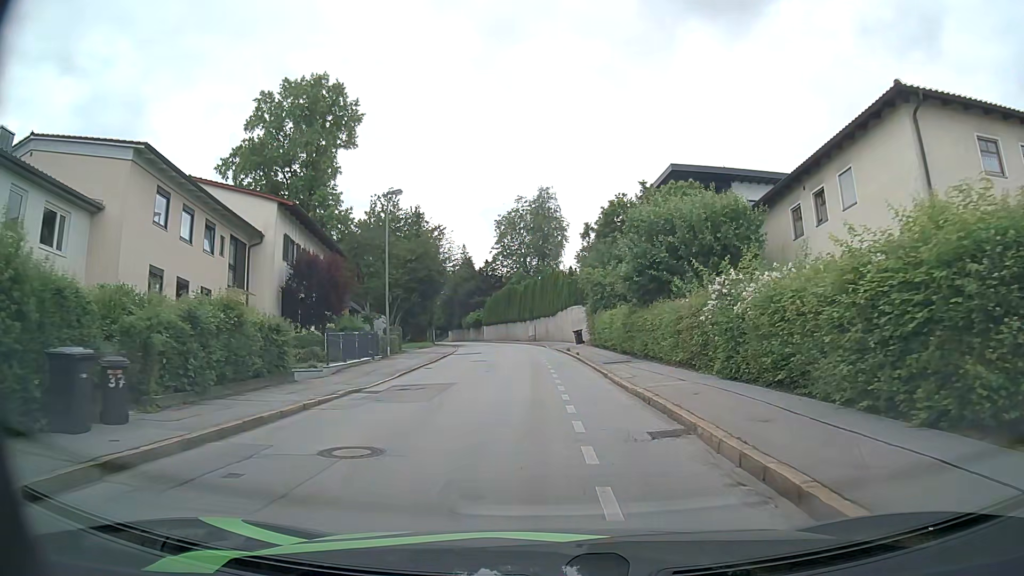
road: residential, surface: asphalt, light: Day
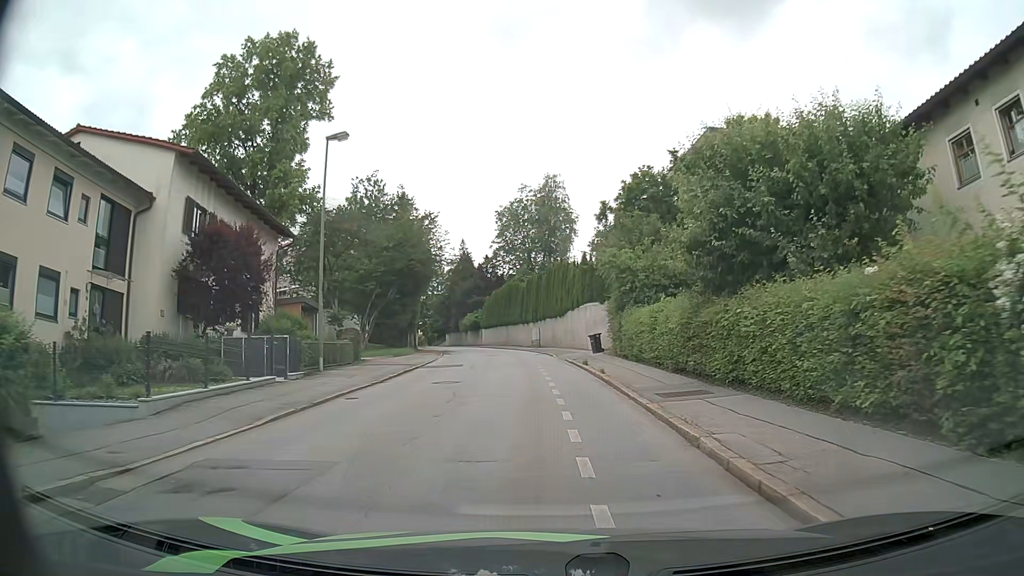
(0.0, +10.5) m; 0°
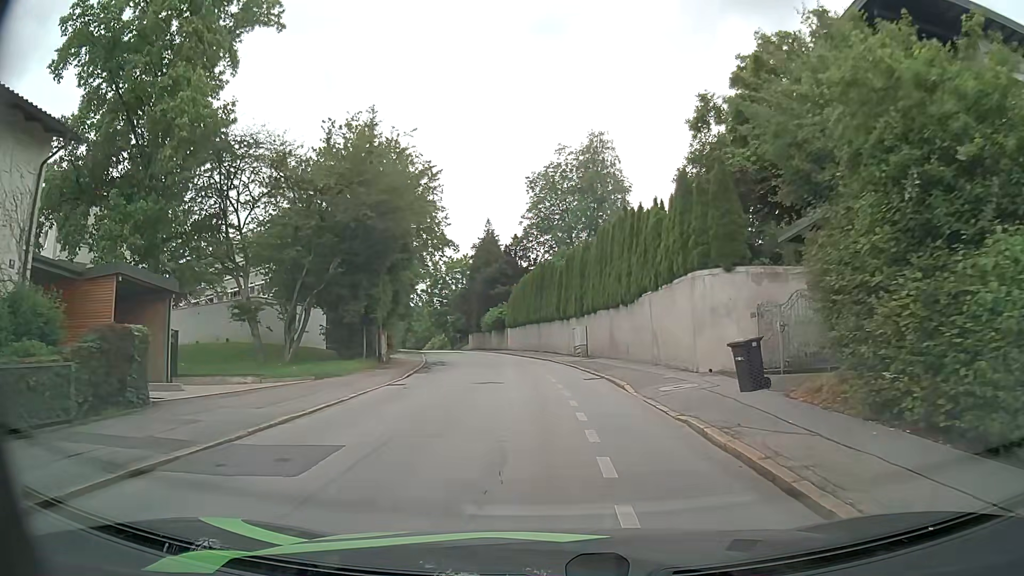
(-0.5, +20.0) m; -4°
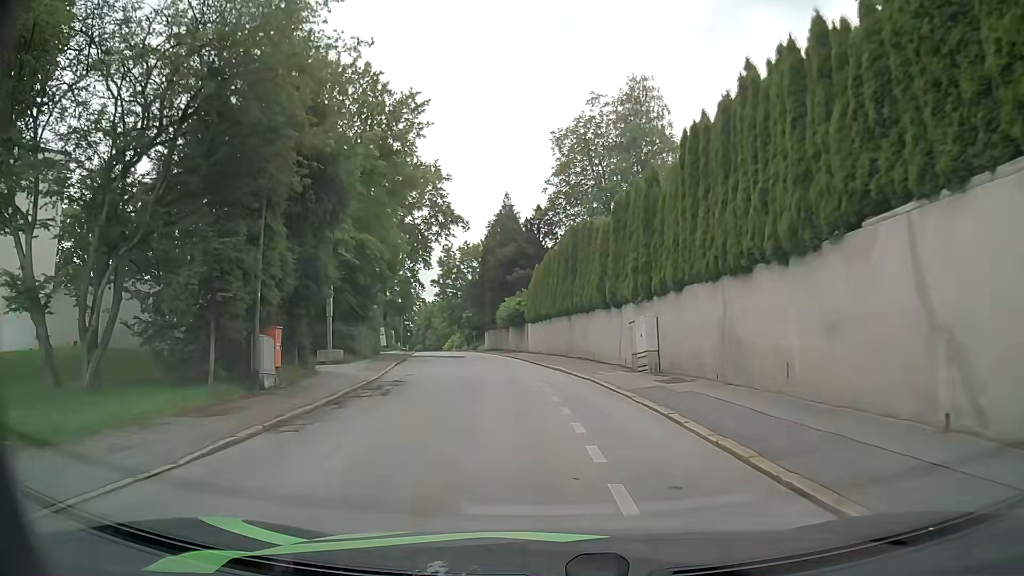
(-0.2, +15.4) m; -3°
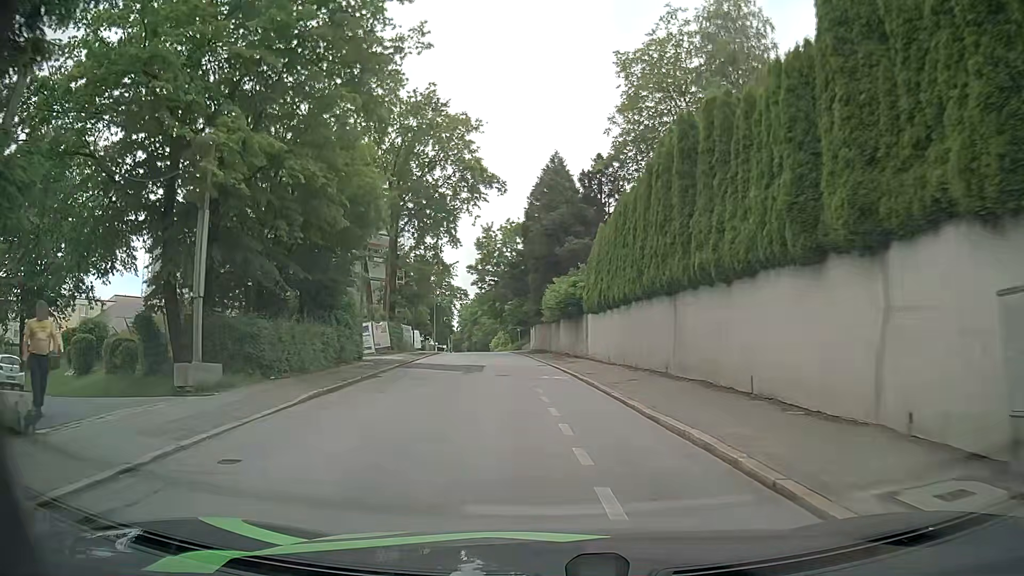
(-0.5, +16.1) m; -3°
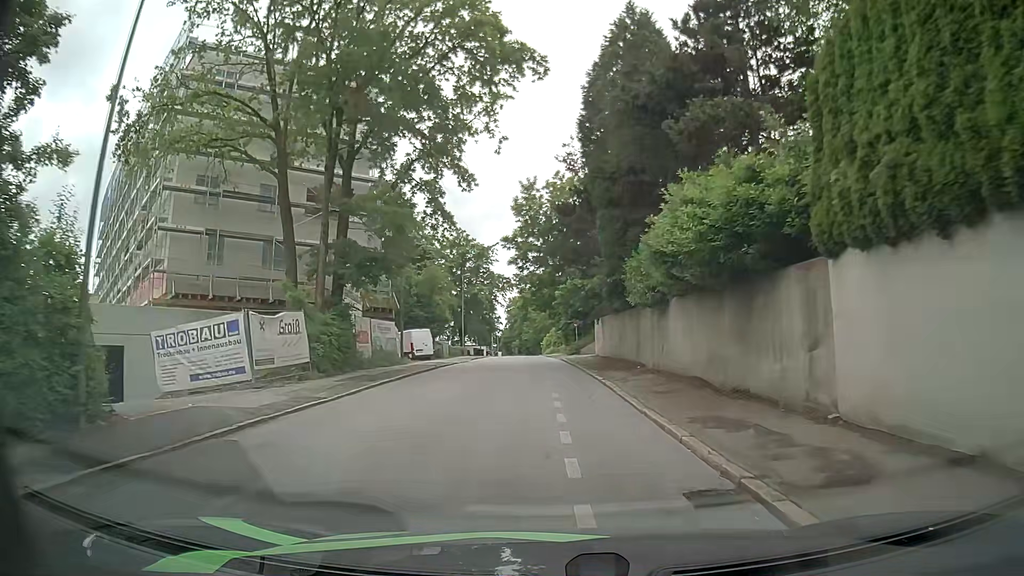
(-1.2, +22.5) m; -5°
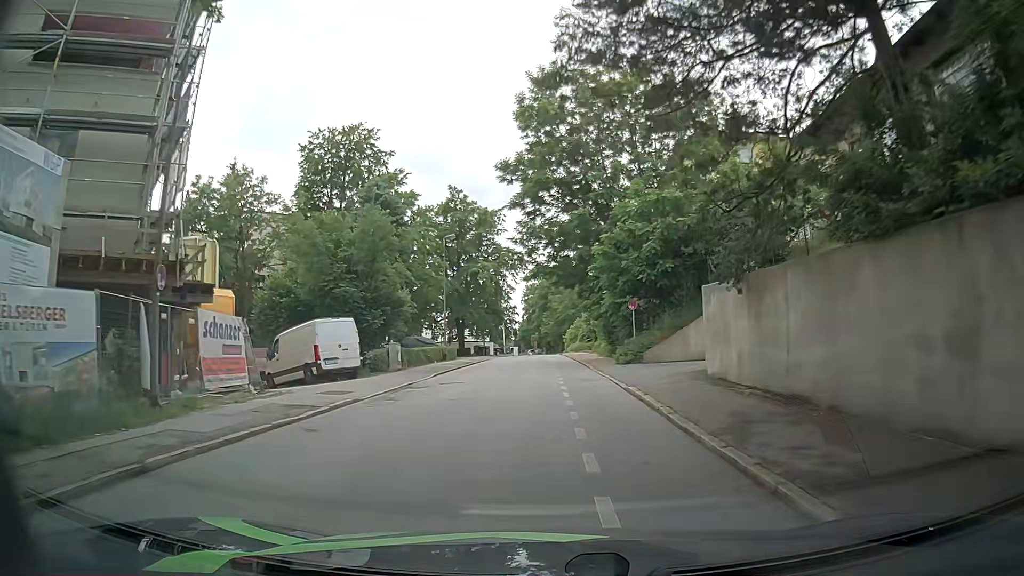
(-0.6, +23.9) m; -3°
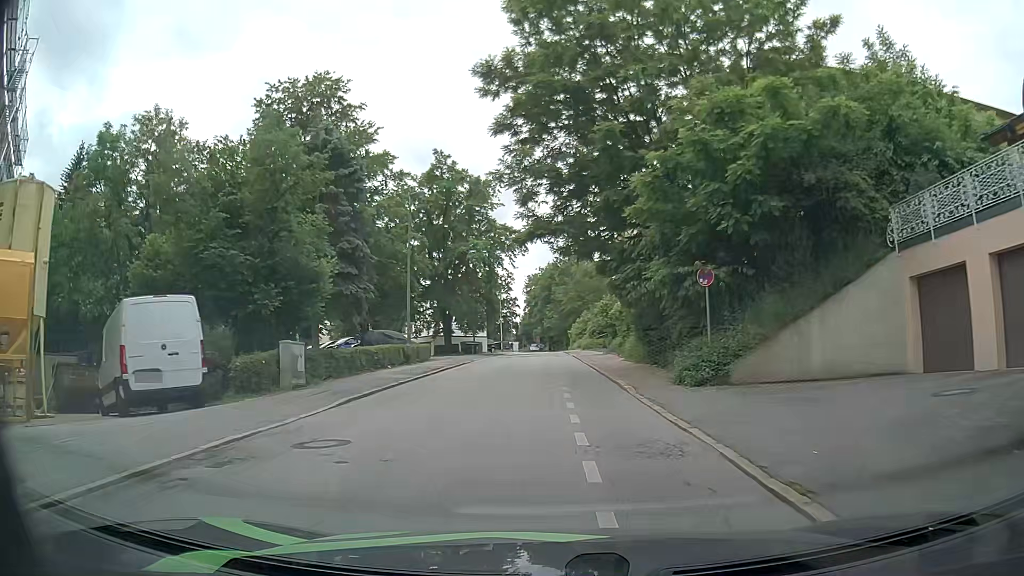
(+0.1, +12.4) m; +1°
(0, +10) (0, +20) (0, +30) (-1, +40) (-1, +50) (-1, +60) (-1, +70) (-1, +80) (-1, +90) (-1, +100) m
